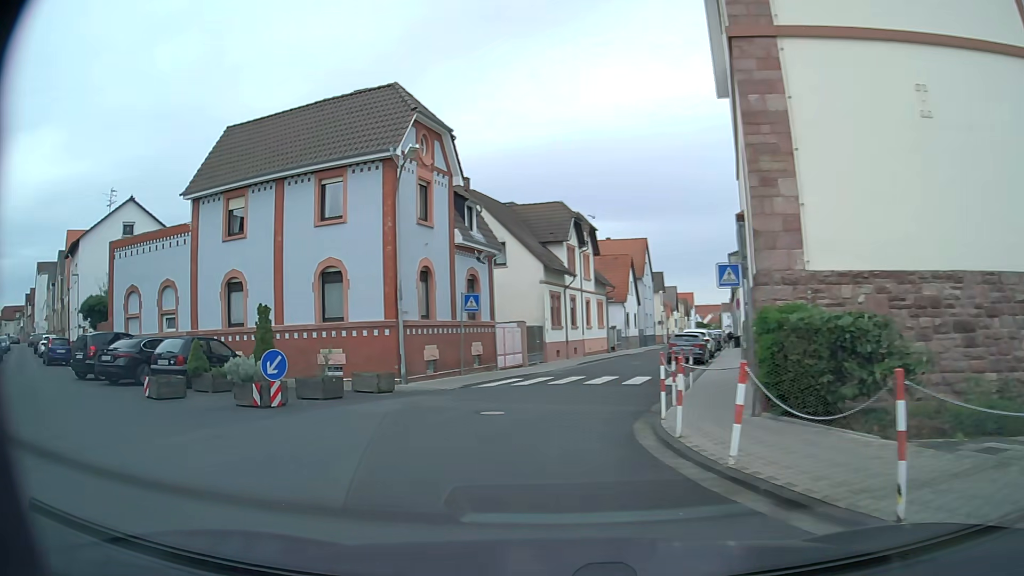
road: residential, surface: asphalt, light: Day
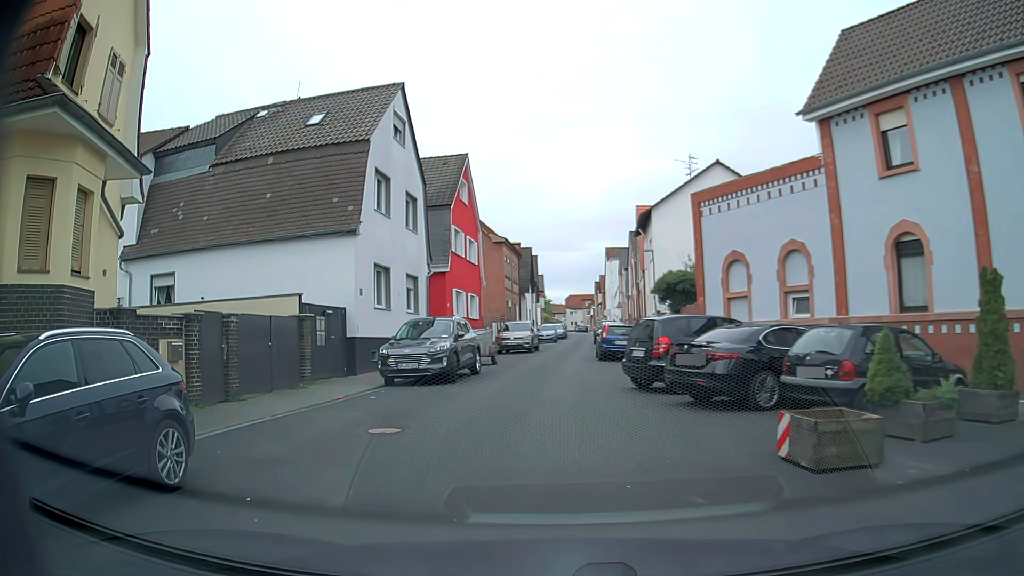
(-4.3, +8.3) m; -51°
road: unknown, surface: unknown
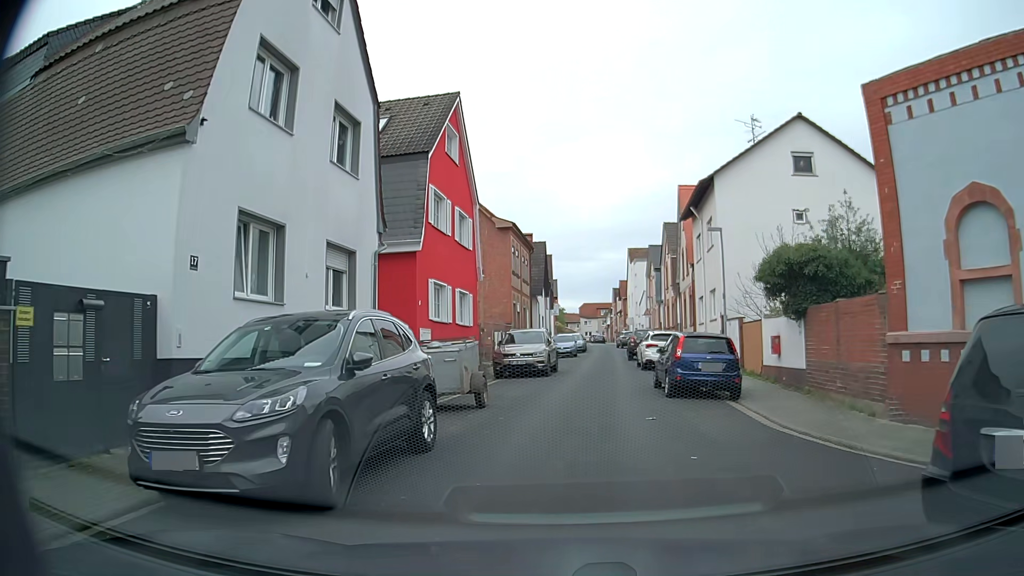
(-0.5, +11.3) m; -2°
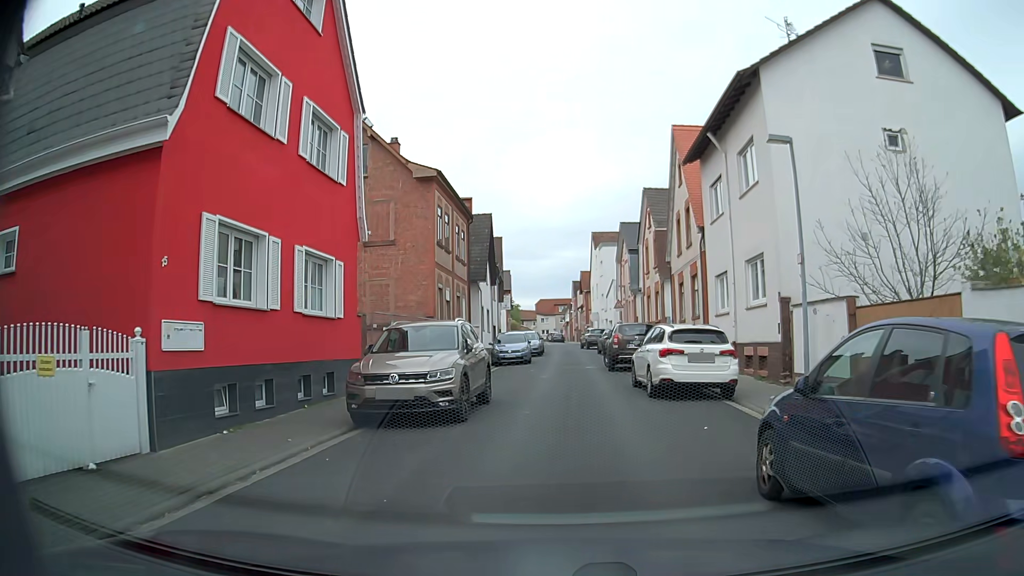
(+0.6, +12.1) m; +4°
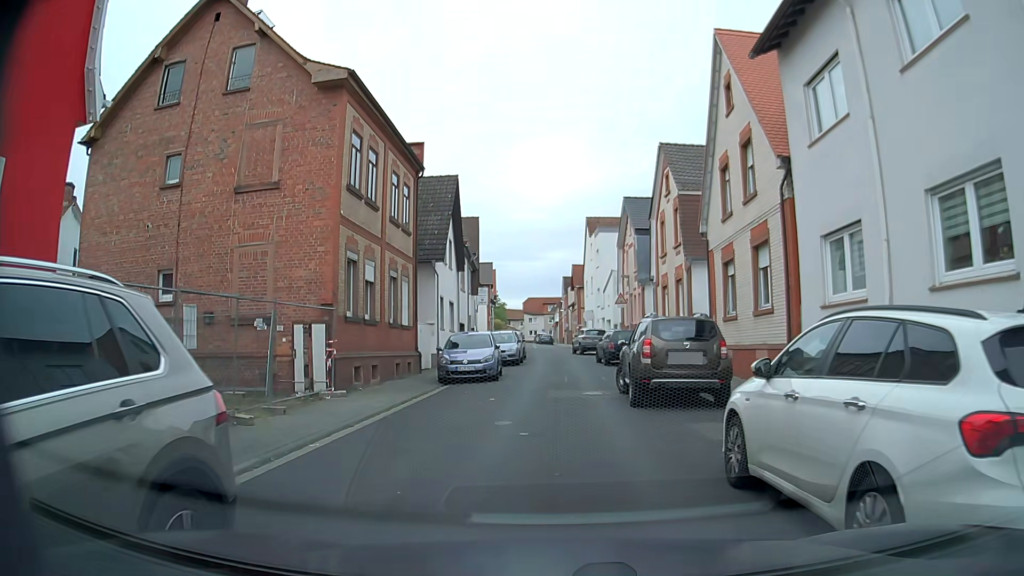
(+0.3, +10.5) m; +2°
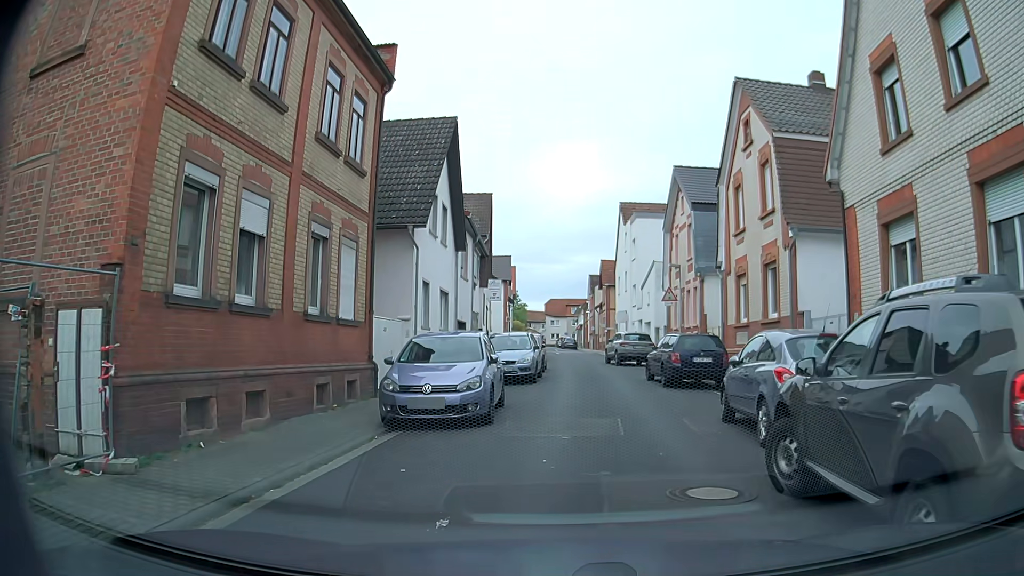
(-0.3, +9.2) m; -1°
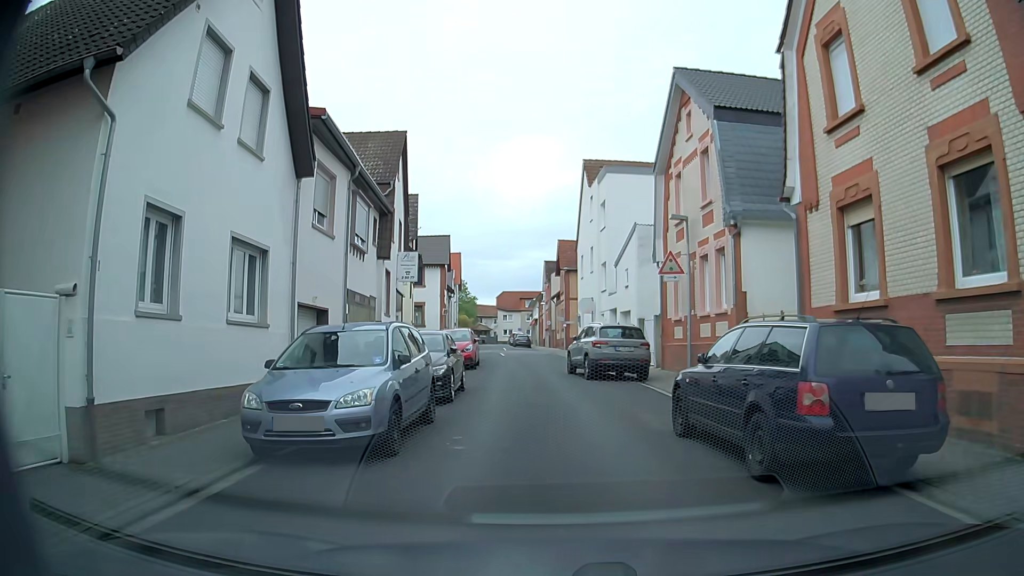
(+0.3, +12.5) m; +1°
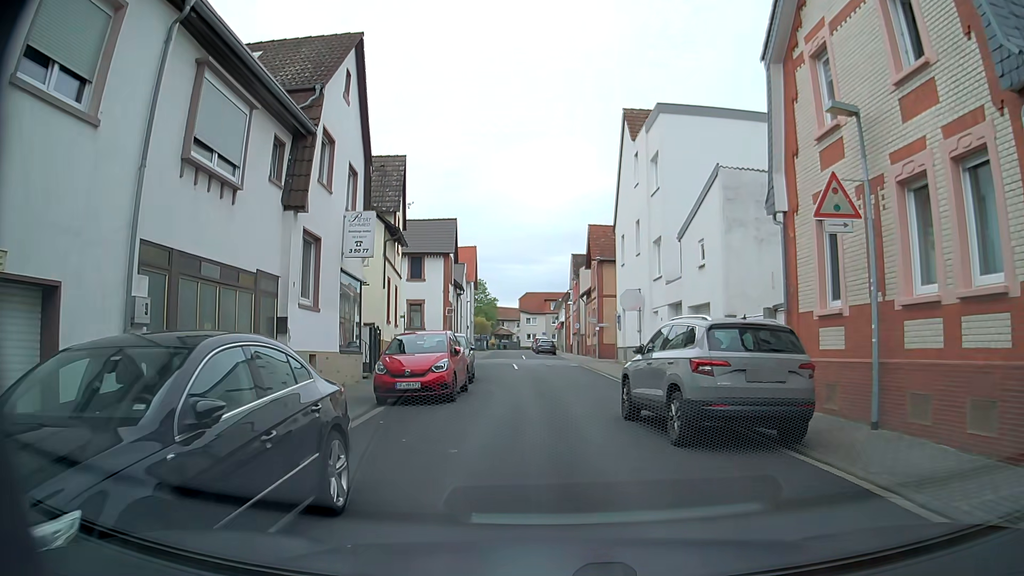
(0.0, +10.8) m; -2°
